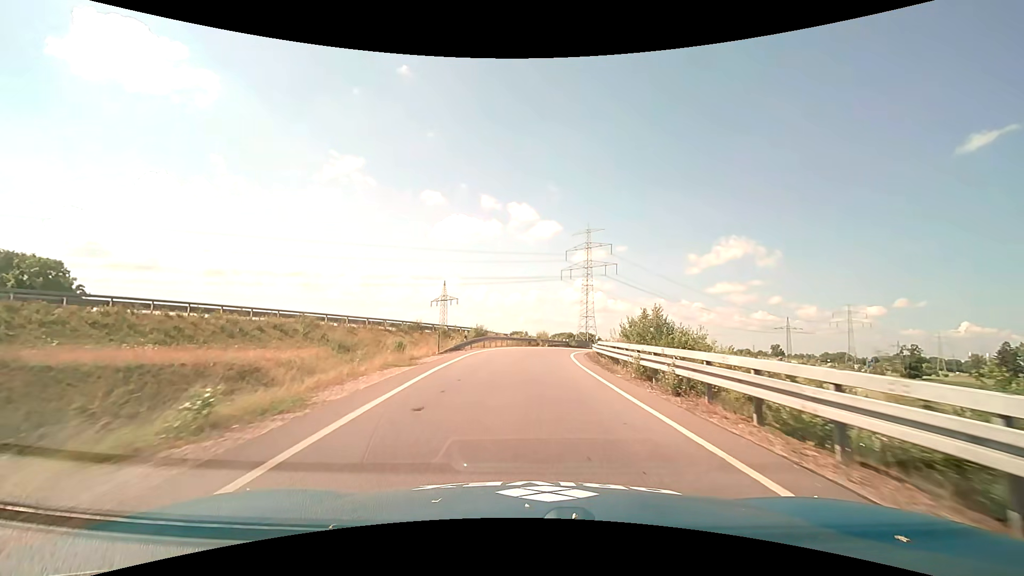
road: trunk_link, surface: asphalt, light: Day
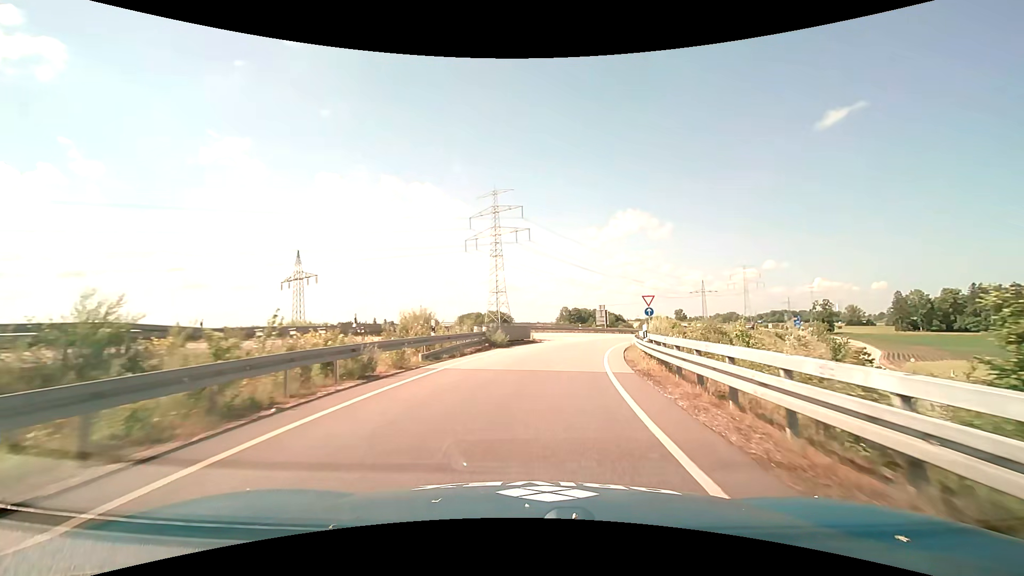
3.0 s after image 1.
(+2.1, +40.5) m; +10°
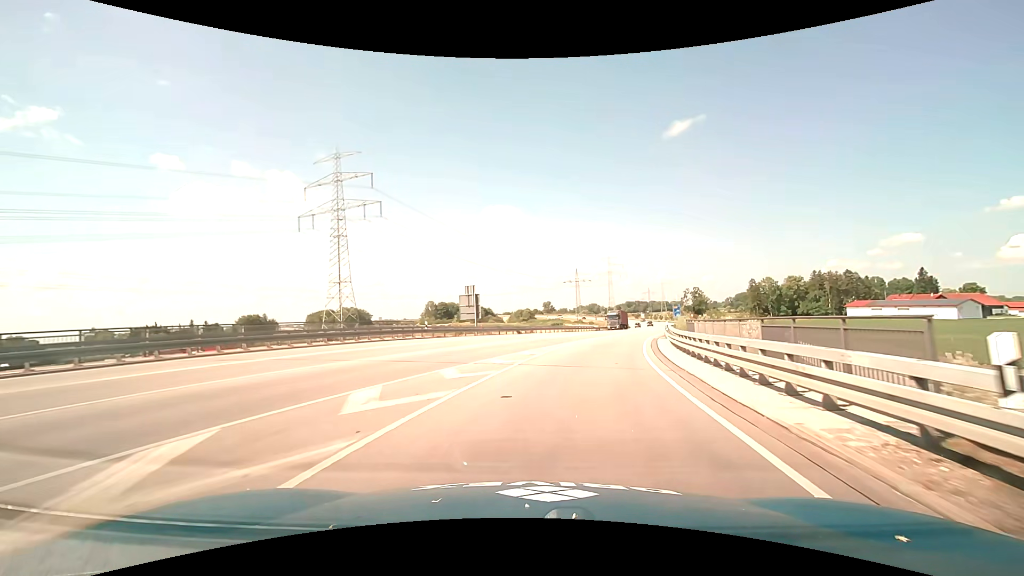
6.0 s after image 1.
(+5.4, +39.0) m; +15°
